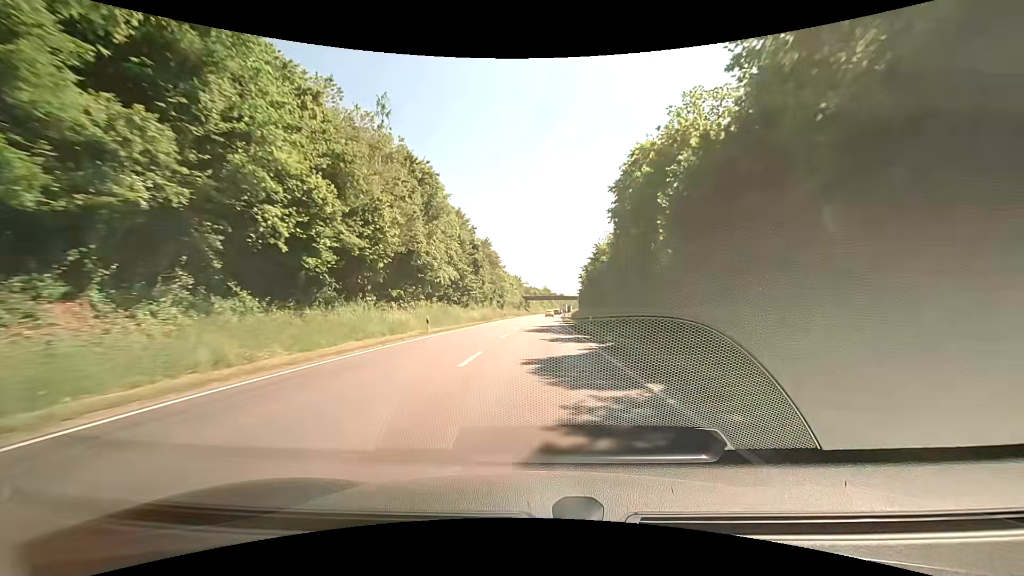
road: primary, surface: asphalt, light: Day
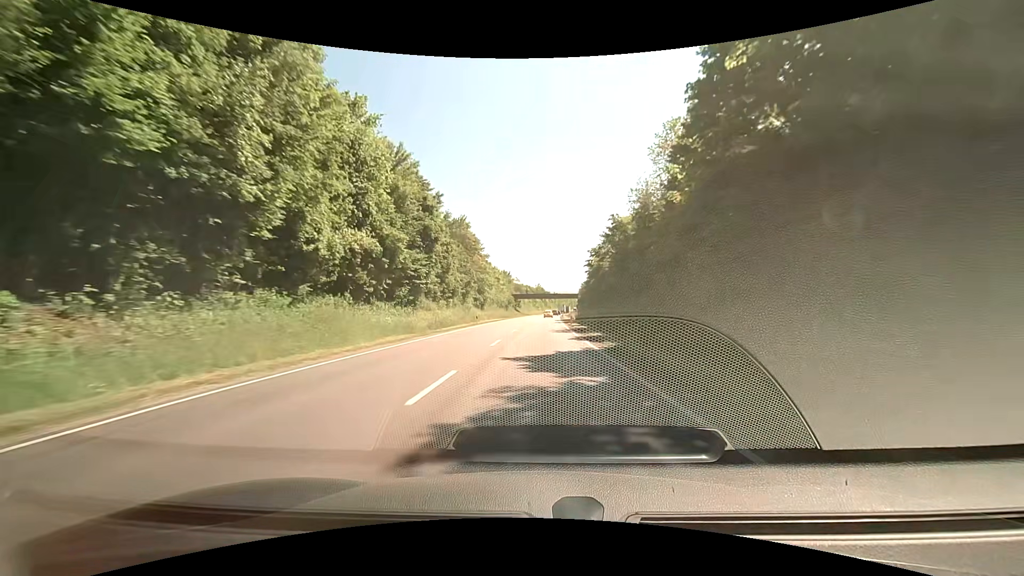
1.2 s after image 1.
(+0.2, +29.1) m; +1°
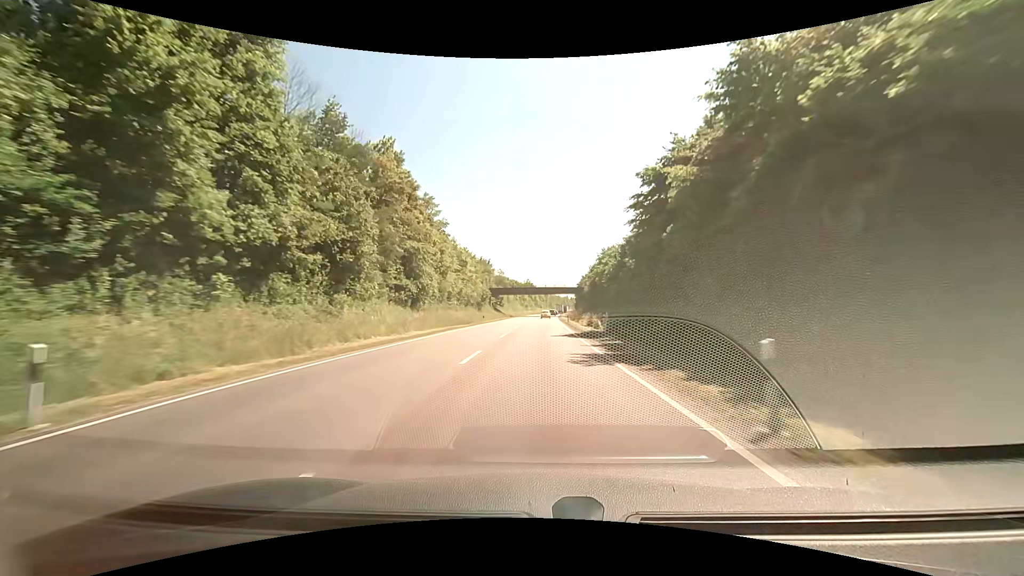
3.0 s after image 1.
(+0.7, +43.4) m; +2°
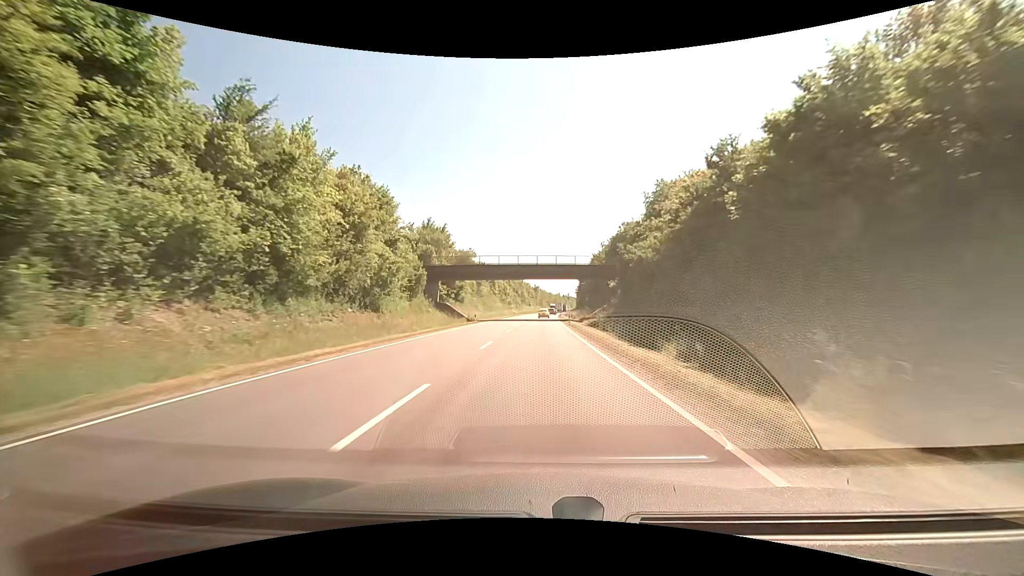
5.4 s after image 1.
(+0.3, +56.1) m; +1°
(0, +10) (0, +20) (0, +30) (0, +40) (+1, +50) (+1, +60) (+1, +70) (+1, +80) (+2, +90) (+2, +100) m
